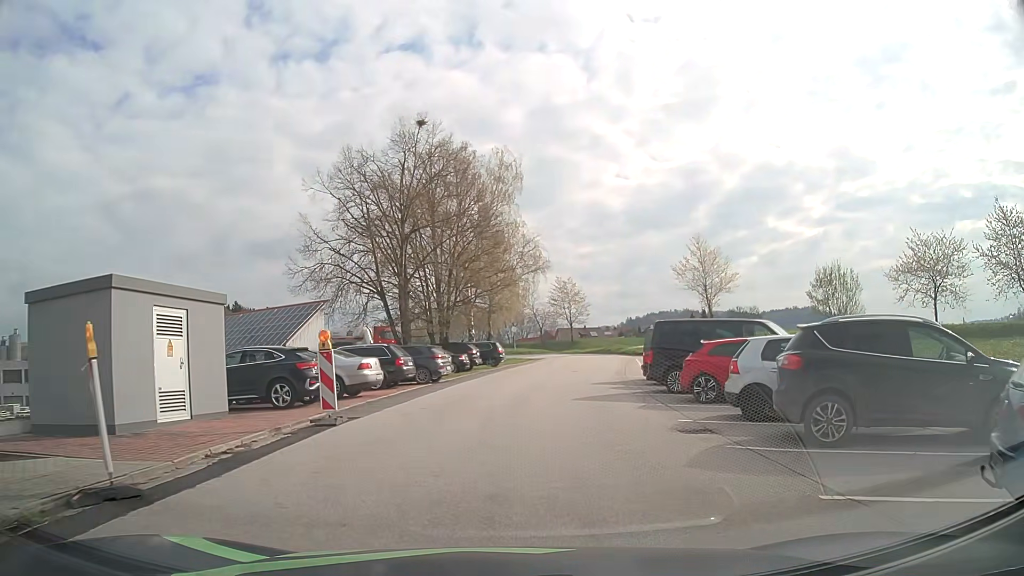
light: Day
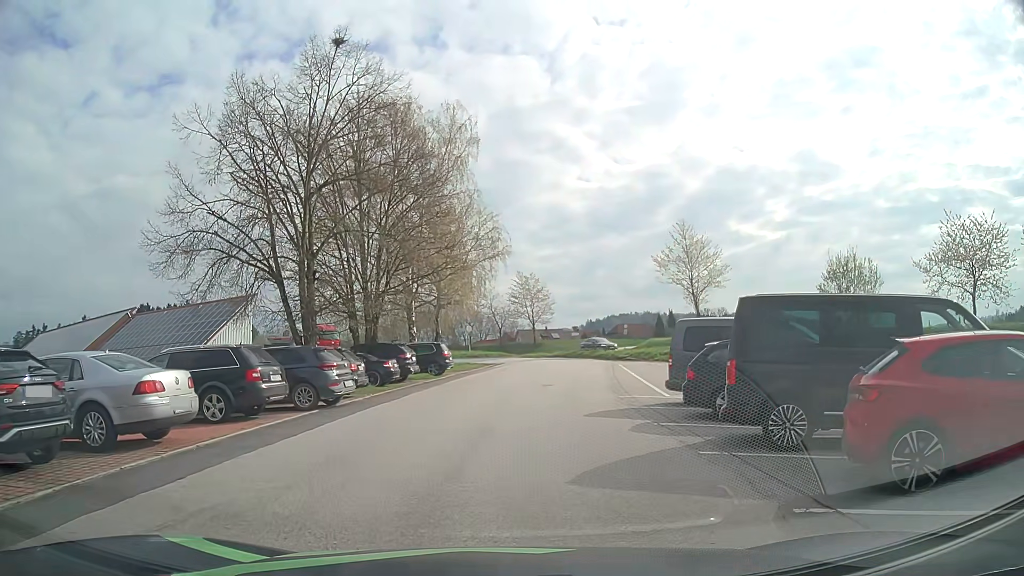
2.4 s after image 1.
(+0.5, +9.5) m; +3°
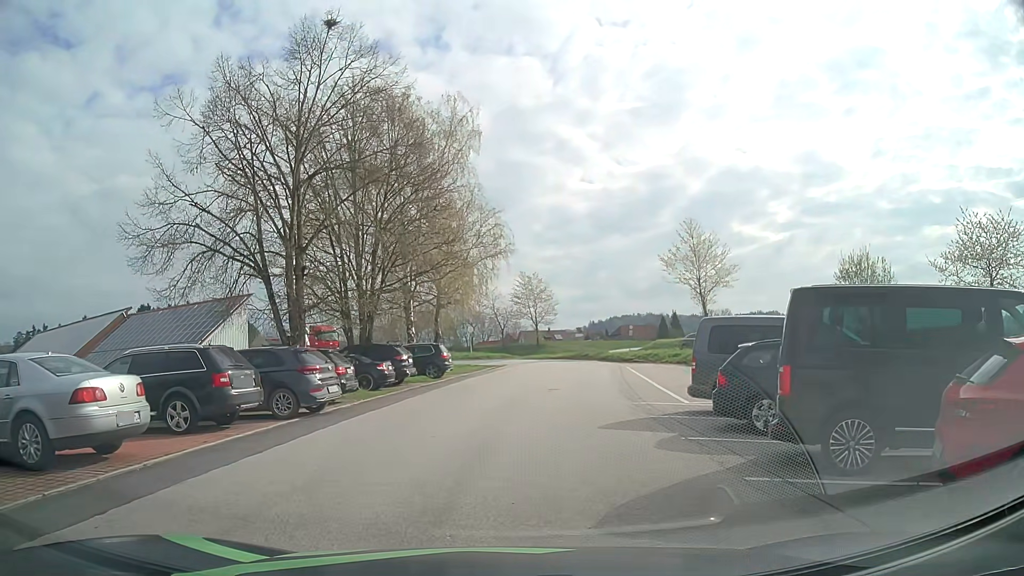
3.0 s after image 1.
(0.0, +1.6) m; +2°
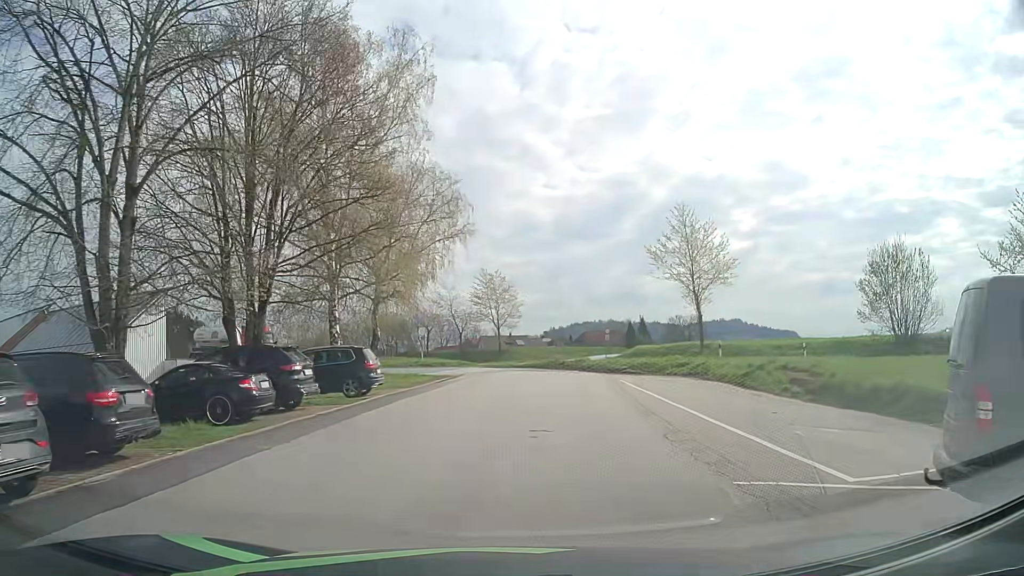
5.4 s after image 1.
(0.0, +9.4) m; +3°
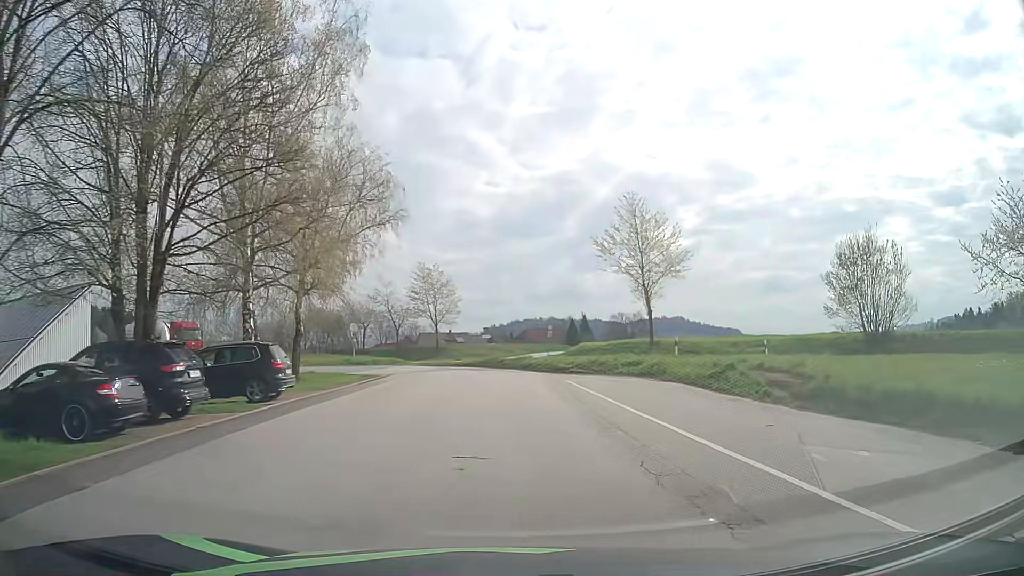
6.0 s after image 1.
(+0.1, +3.1) m; +4°
